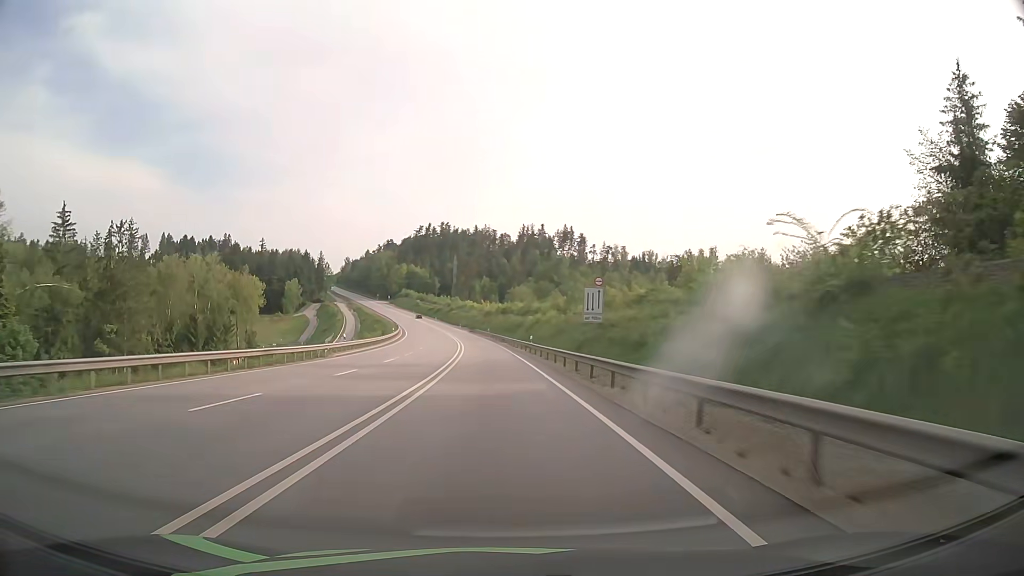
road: primary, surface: asphalt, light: Day
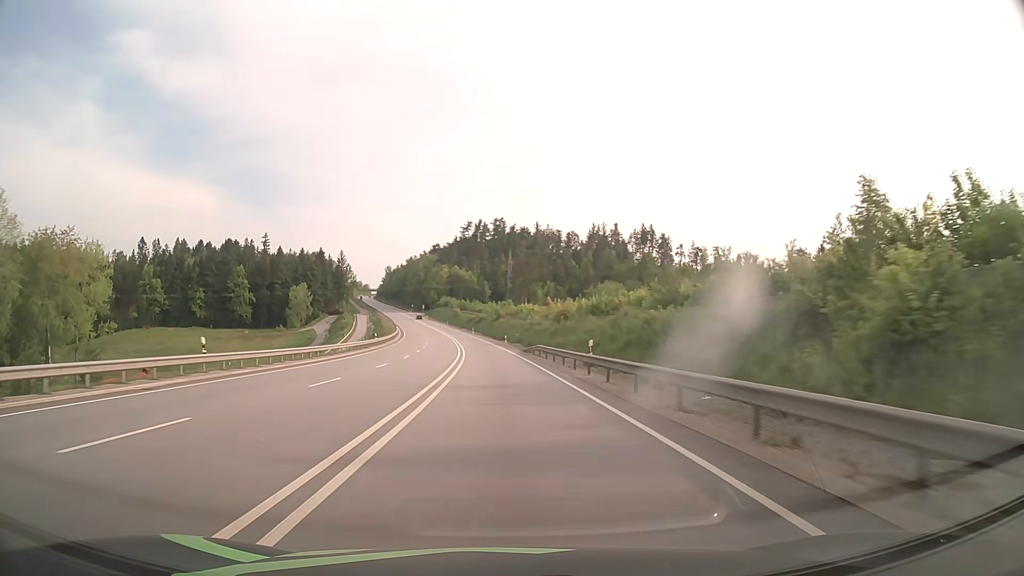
(-3.6, +77.1) m; -5°
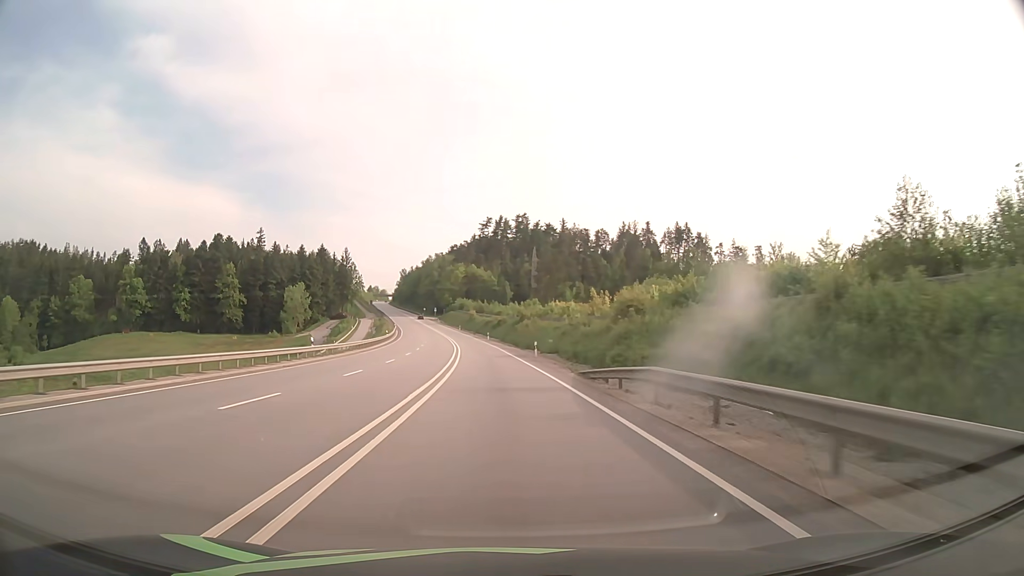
(-0.5, +30.6) m; -2°
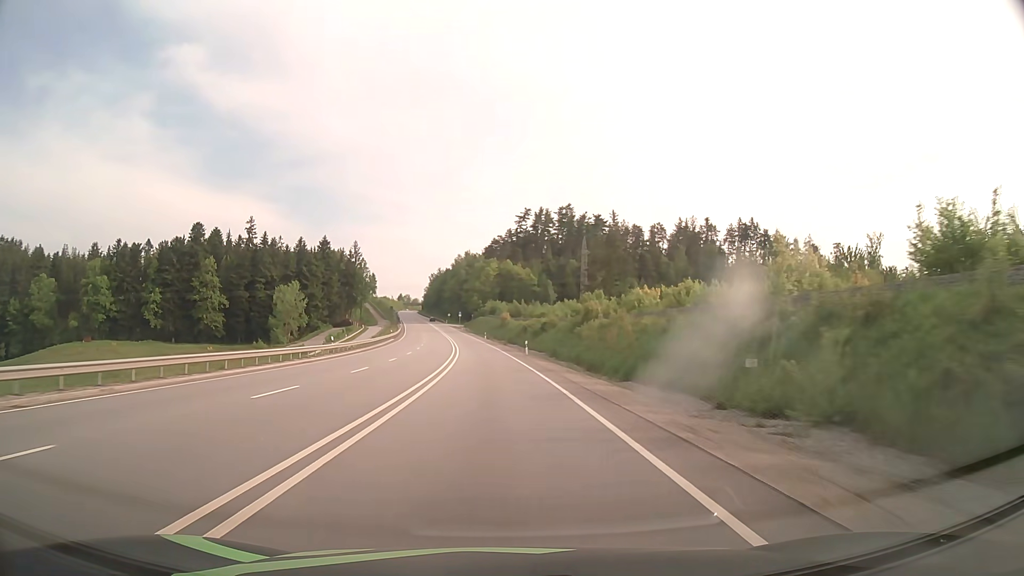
(-1.1, +45.5) m; -3°
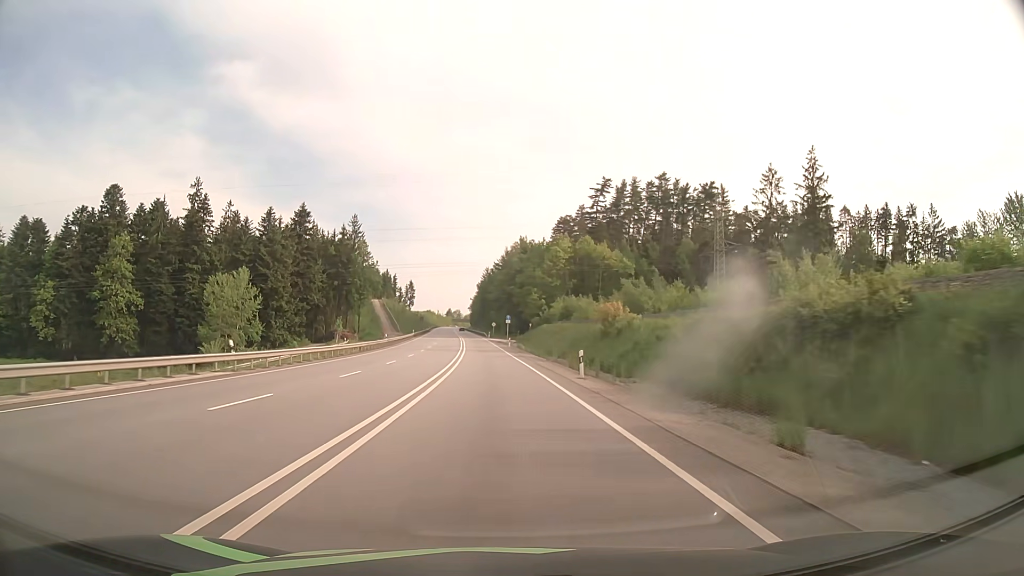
(-3.7, +74.9) m; -5°
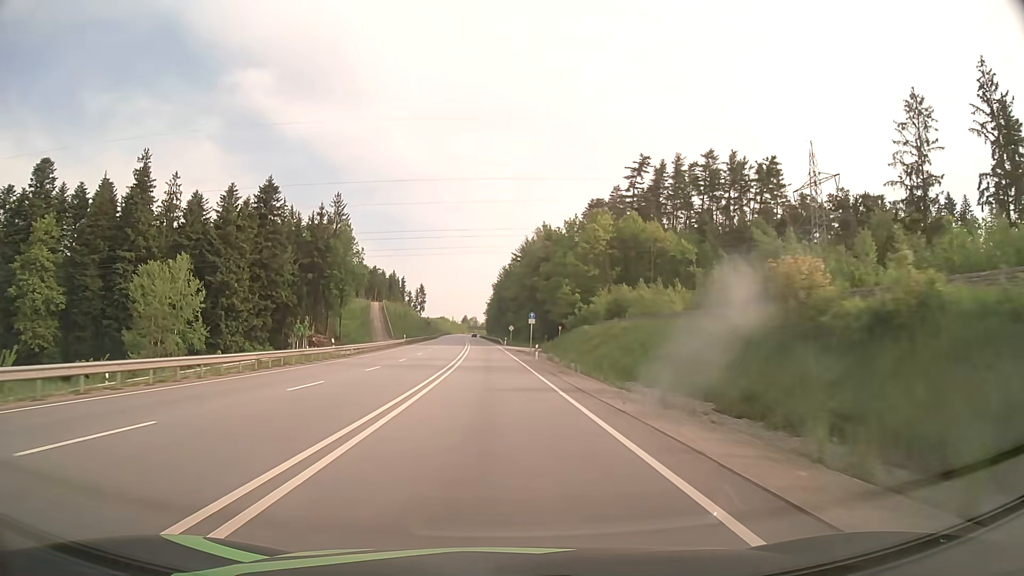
(-0.4, +30.1) m; -2°
